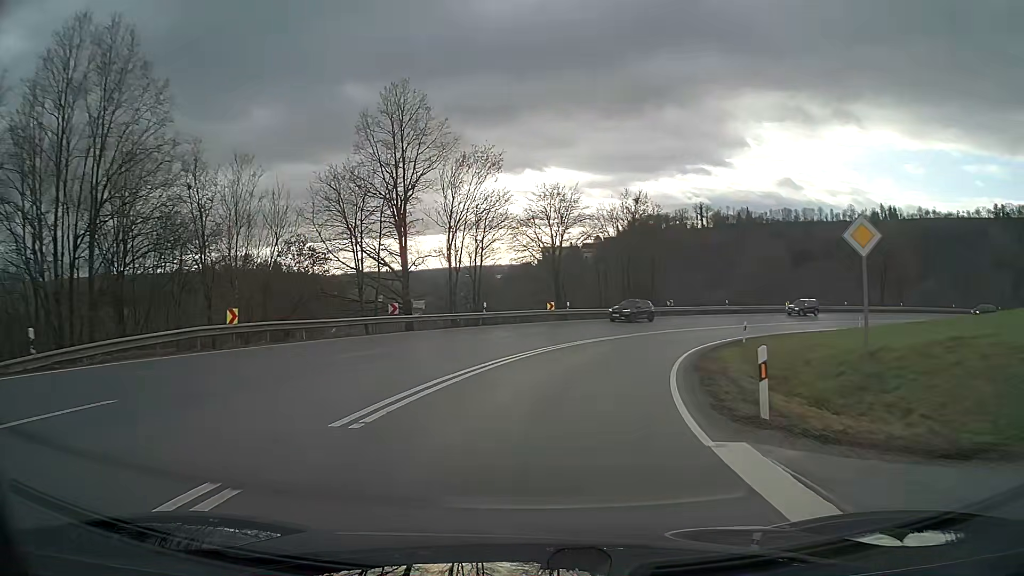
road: primary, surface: asphalt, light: Day
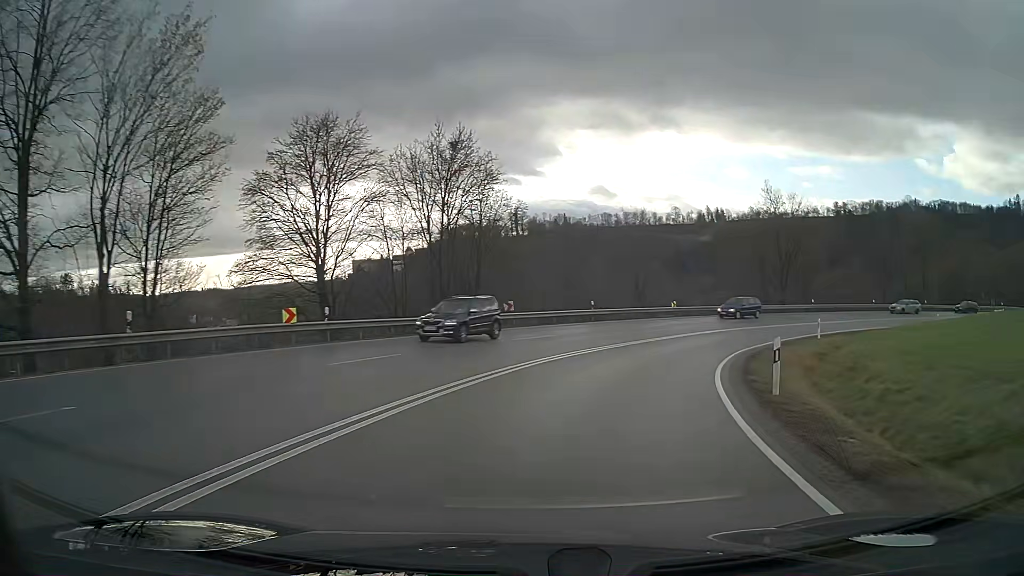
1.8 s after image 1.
(+3.0, +22.5) m; +17°
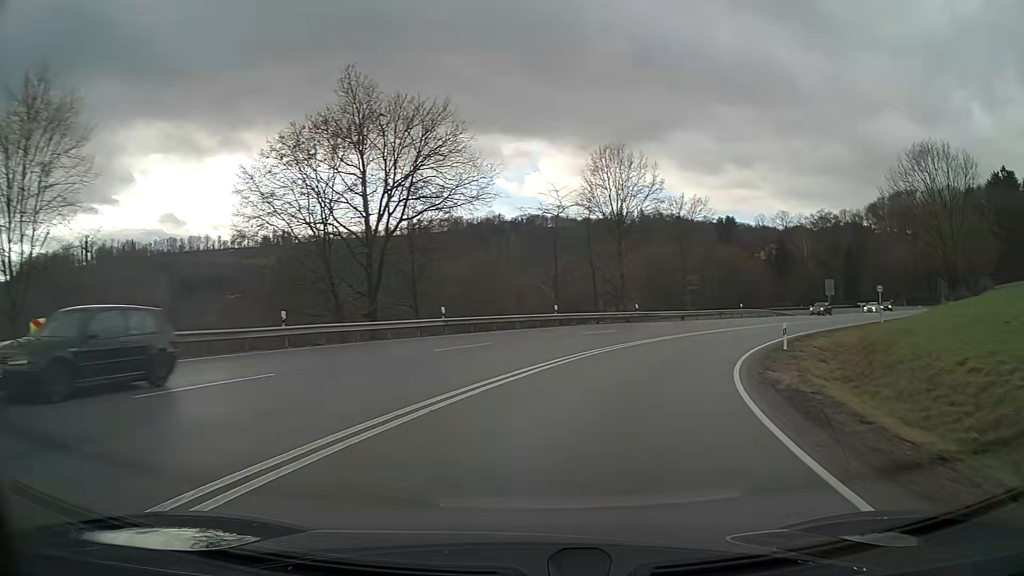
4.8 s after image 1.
(+11.6, +35.2) m; +37°
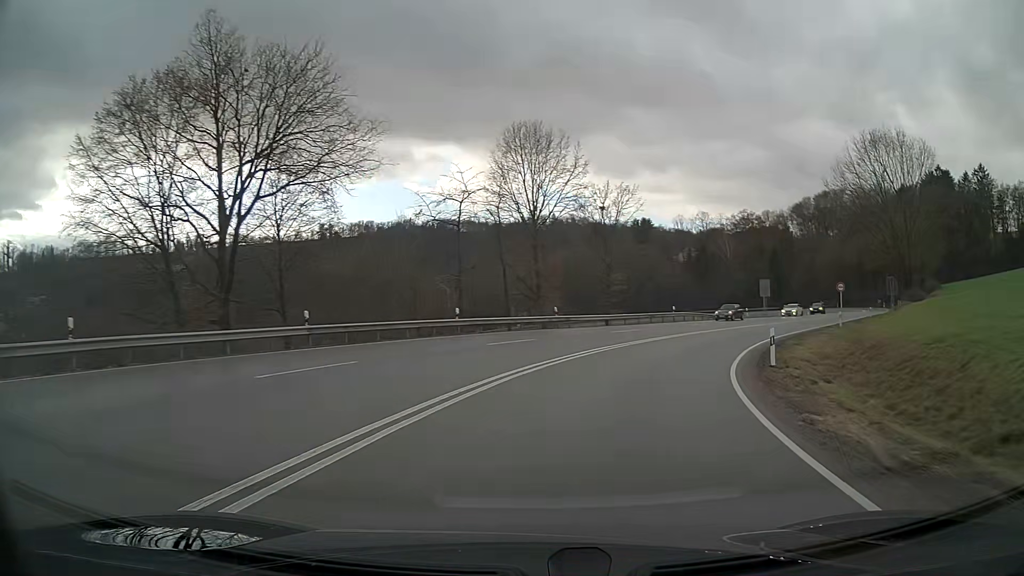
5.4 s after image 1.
(+0.5, +7.5) m; +7°
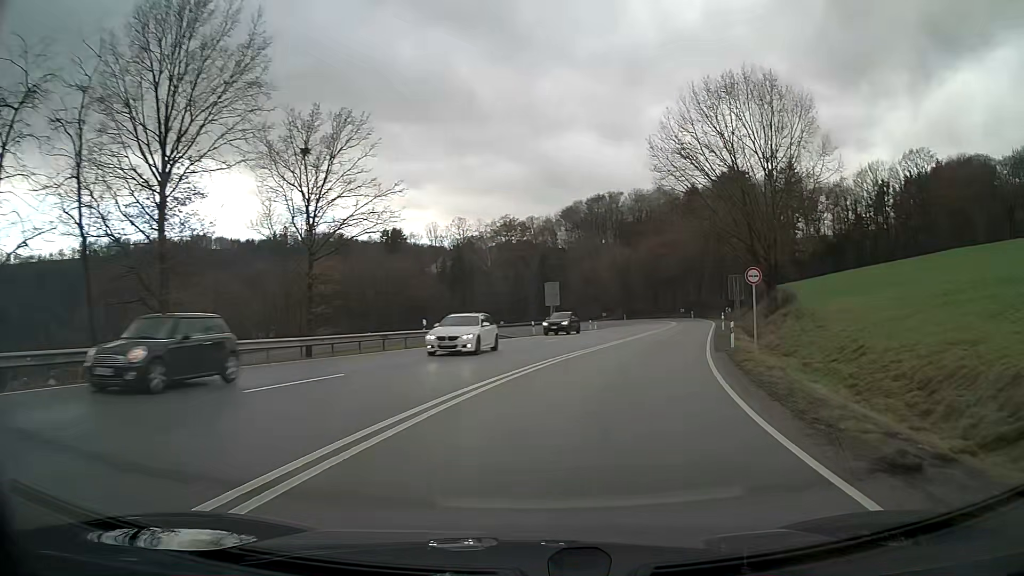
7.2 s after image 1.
(+4.1, +22.0) m; +21°
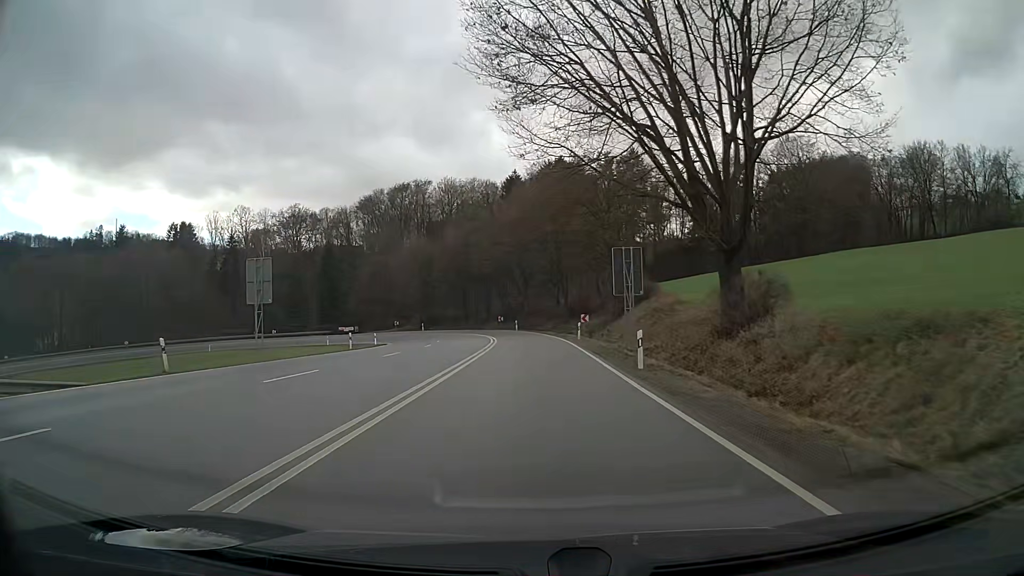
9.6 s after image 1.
(+4.5, +30.0) m; +13°
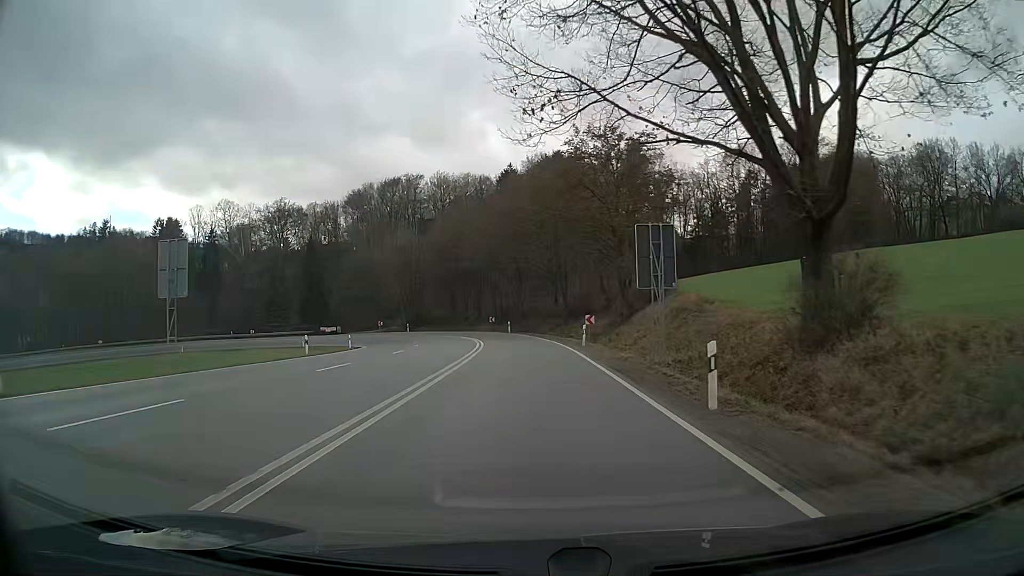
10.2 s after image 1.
(0.0, +7.7) m; 0°
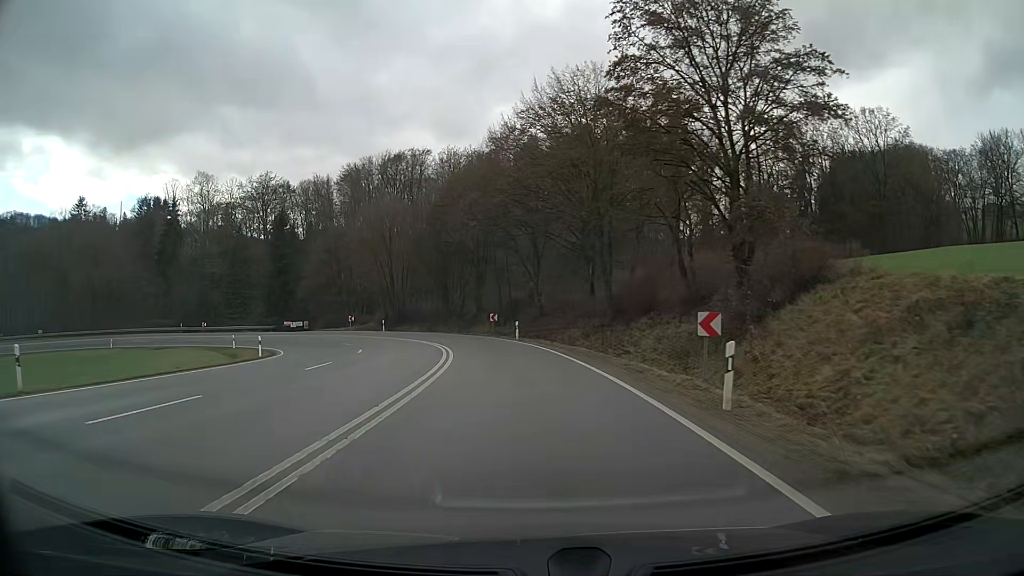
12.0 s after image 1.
(-0.4, +23.1) m; -3°
